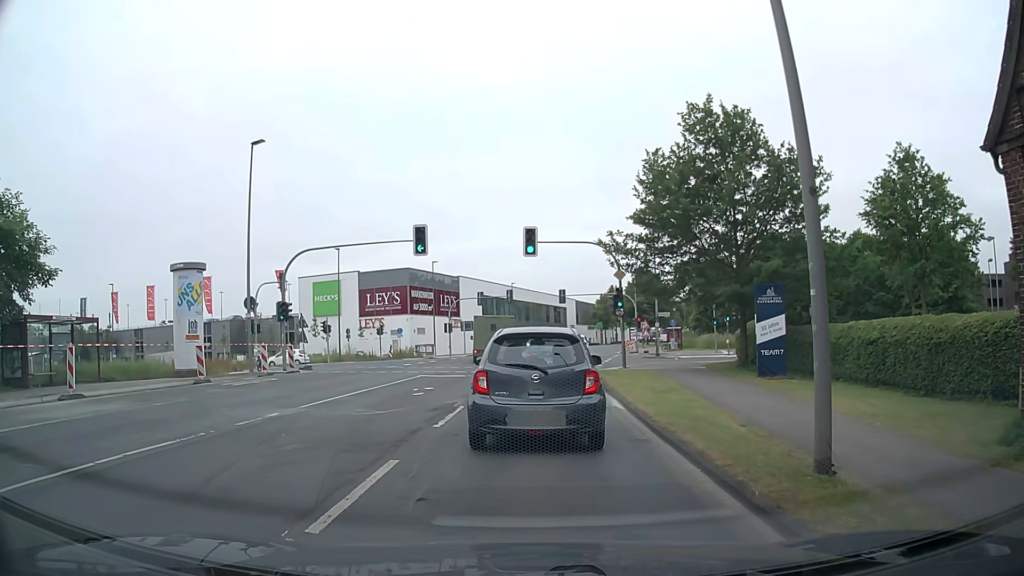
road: secondary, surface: asphalt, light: Day
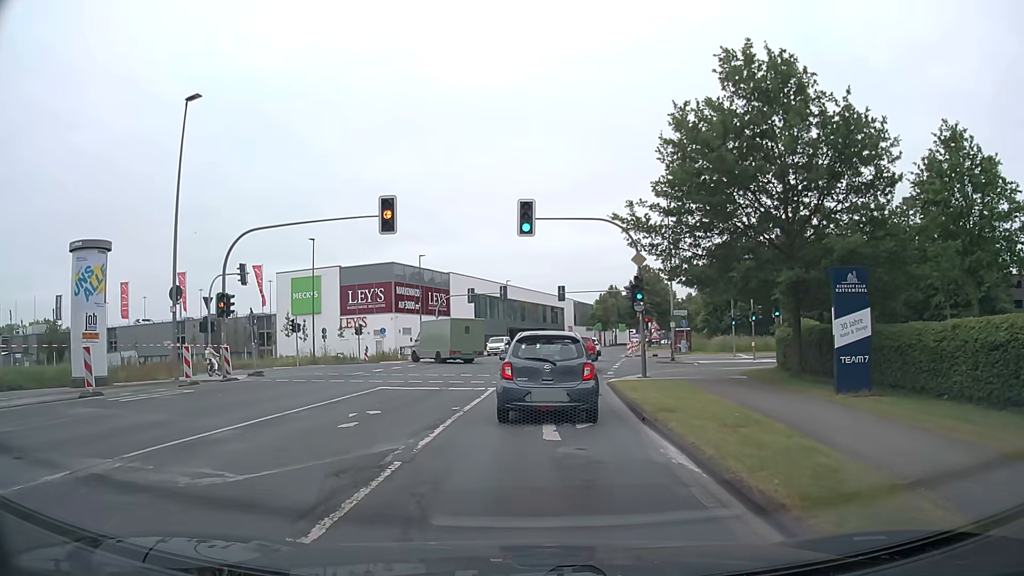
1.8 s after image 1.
(+0.2, +6.7) m; +2°
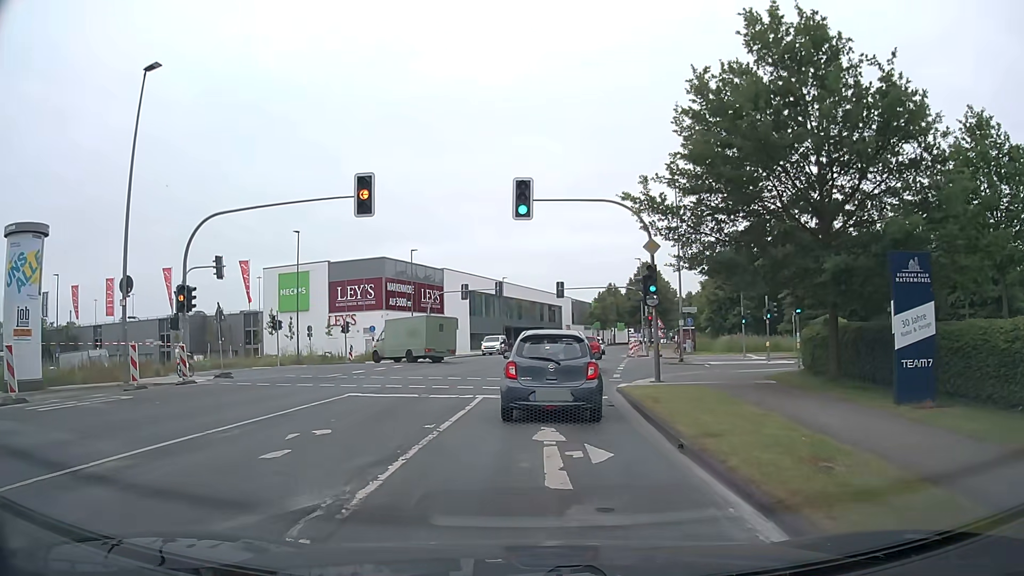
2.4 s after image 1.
(0.0, +3.3) m; +1°
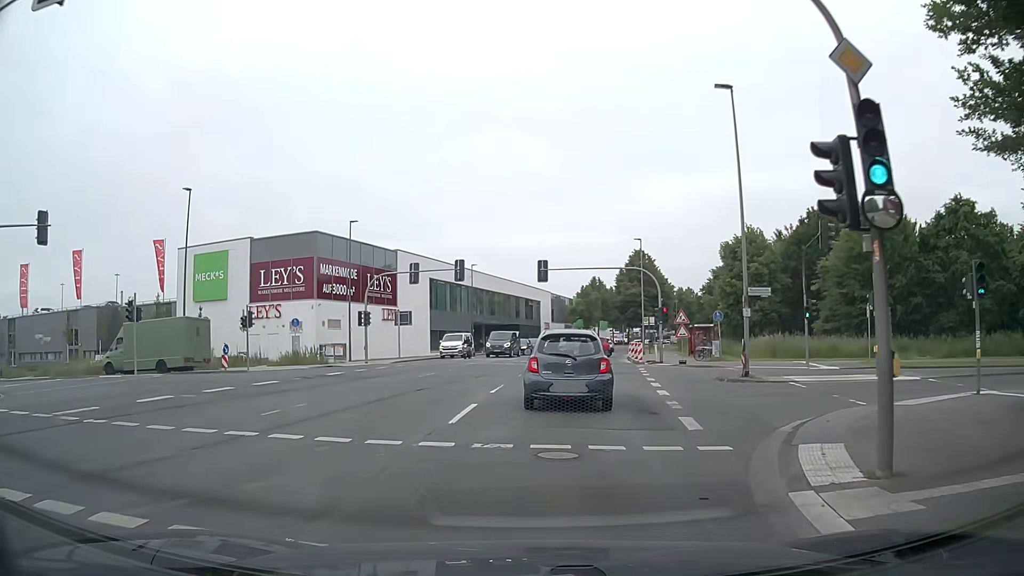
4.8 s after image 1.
(+0.2, +15.2) m; +3°
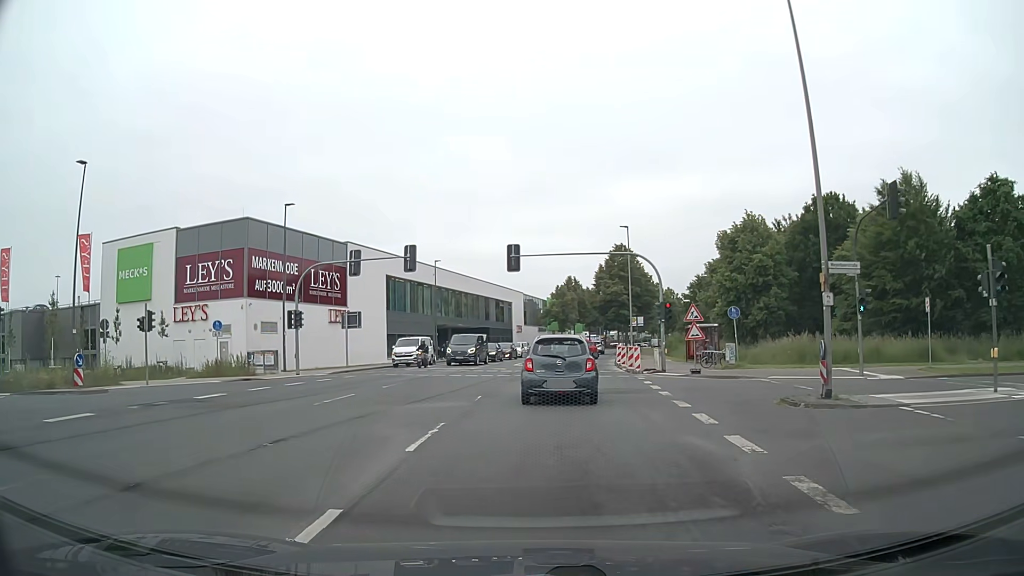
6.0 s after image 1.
(0.0, +8.6) m; +2°
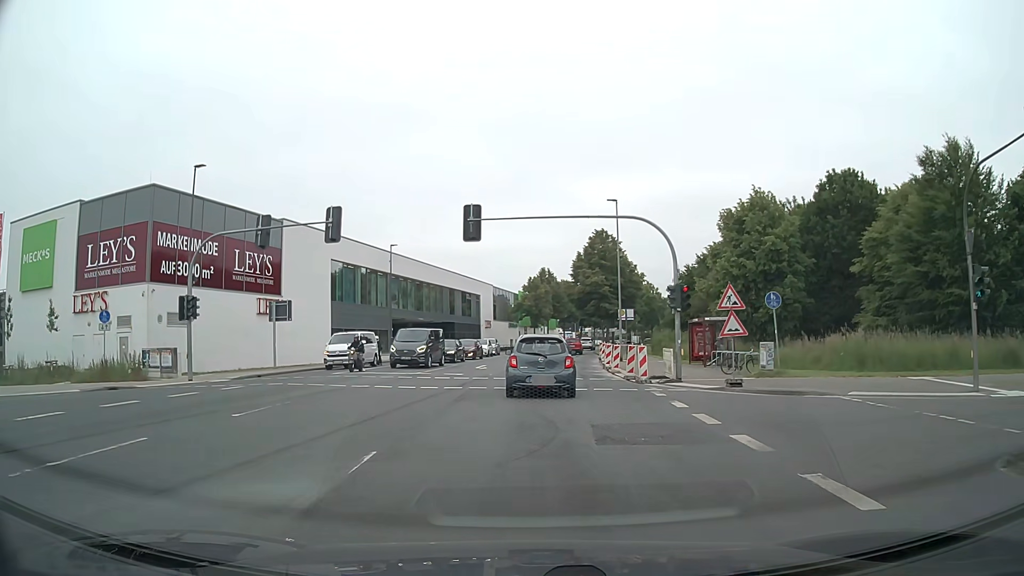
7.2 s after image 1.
(+0.1, +9.2) m; +2°
